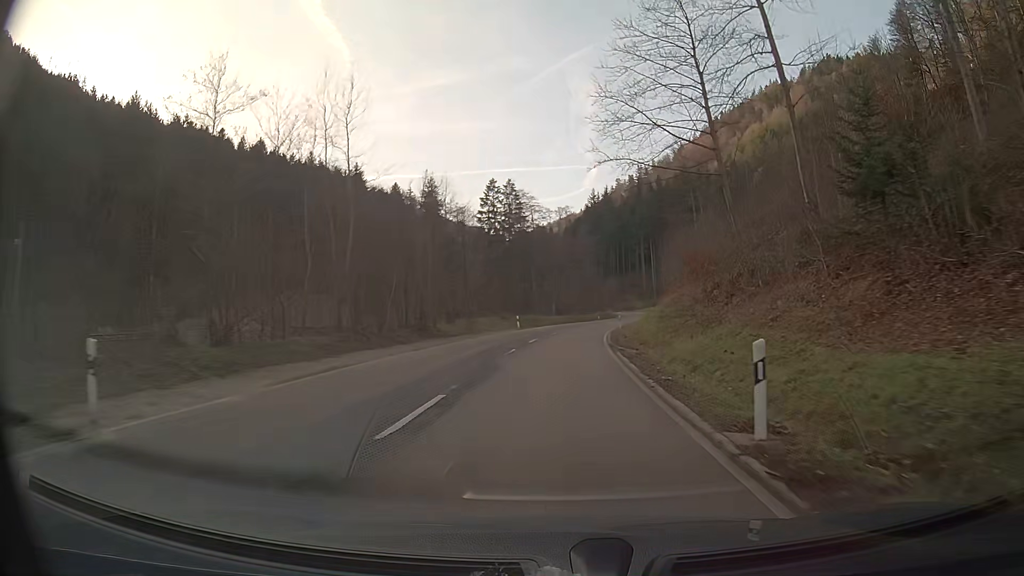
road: secondary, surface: asphalt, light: Day
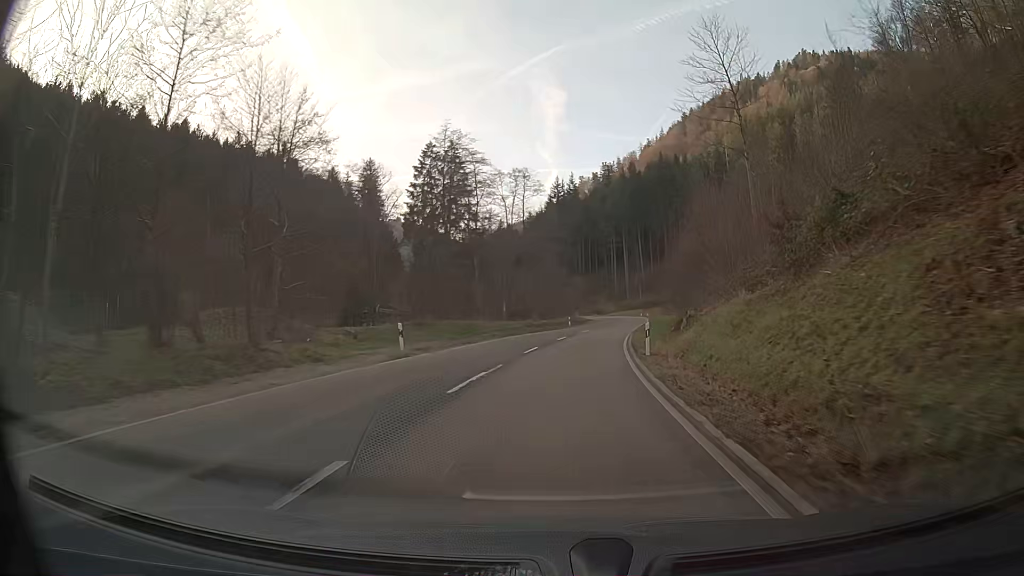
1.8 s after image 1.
(+0.9, +31.3) m; +4°
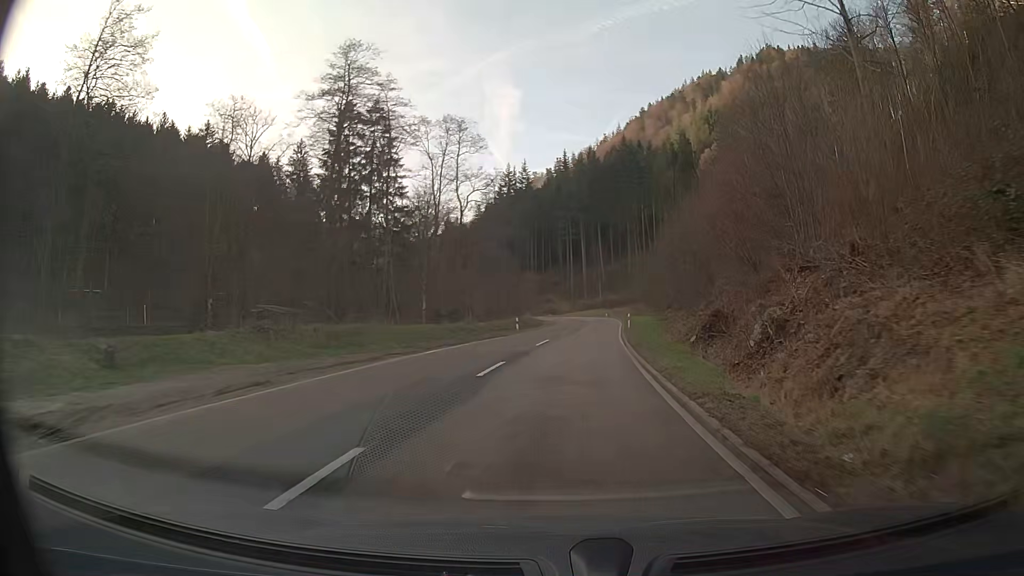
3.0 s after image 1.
(+0.7, +20.8) m; +4°
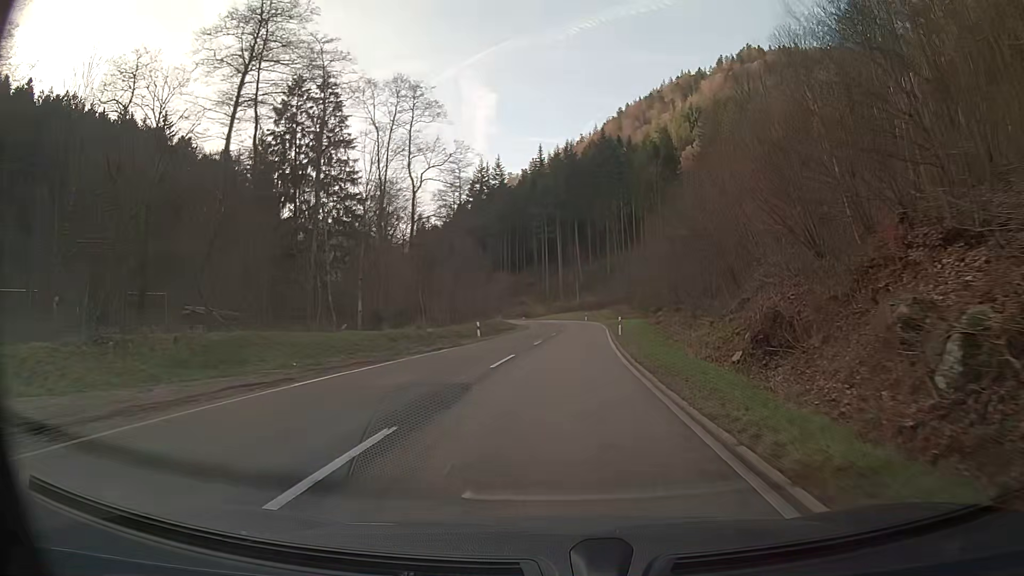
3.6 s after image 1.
(+0.2, +10.4) m; +2°
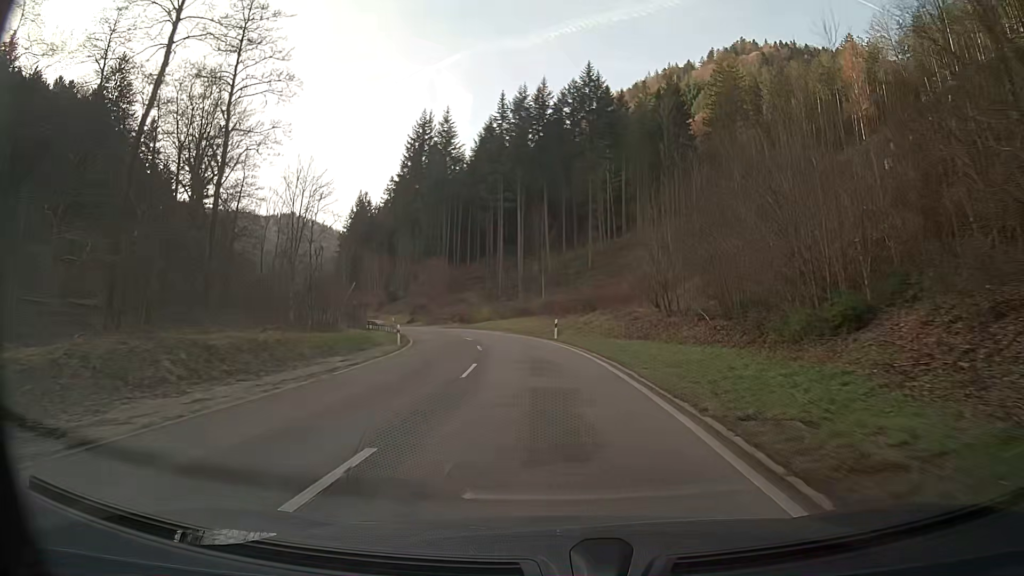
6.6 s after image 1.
(+1.8, +52.3) m; +1°
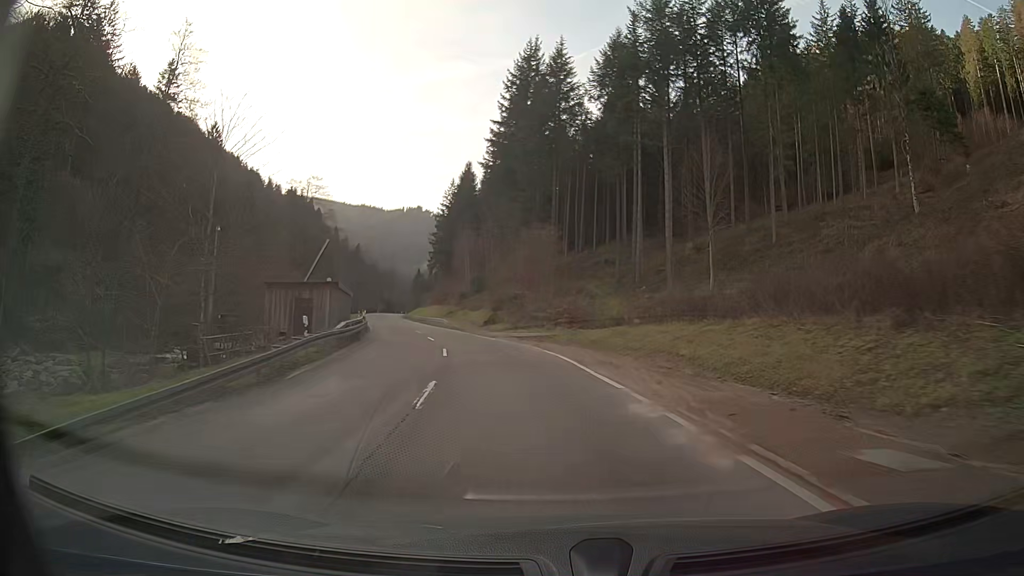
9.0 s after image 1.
(-3.9, +41.1) m; -12°
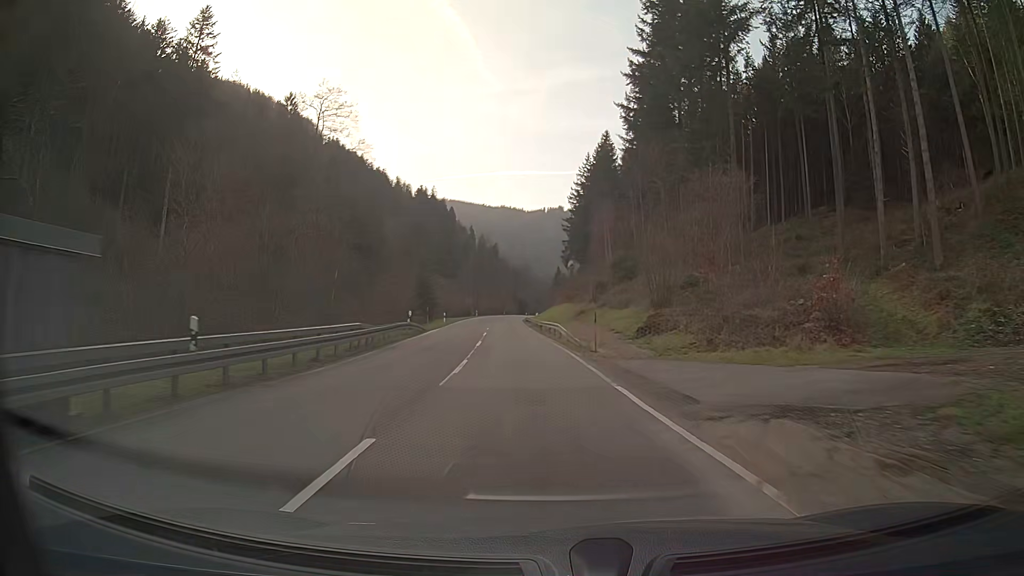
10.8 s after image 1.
(-3.3, +30.8) m; -11°
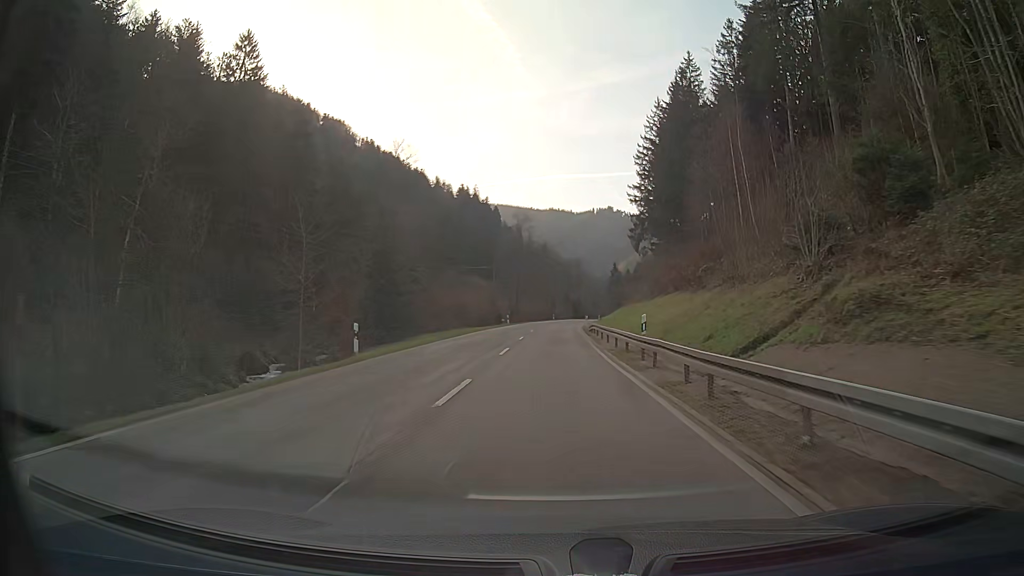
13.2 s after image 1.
(-1.9, +41.6) m; -4°
(0, +10) (0, +20) (0, +30) (0, +40) (+1, +50) (+1, +60) (+1, +70) (+2, +80) (+3, +90) (+4, +100) m
